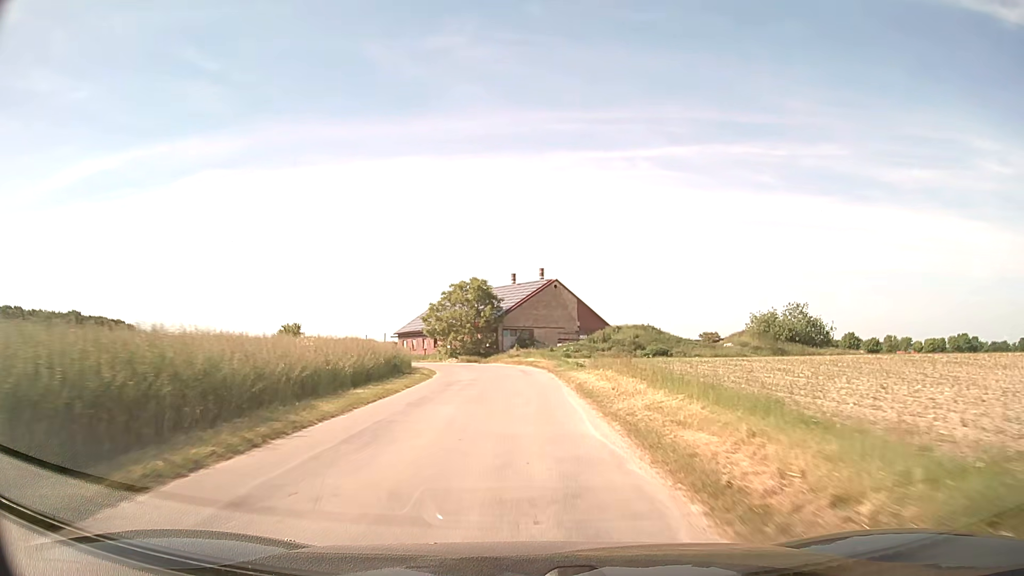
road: unclassified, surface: asphalt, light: Day
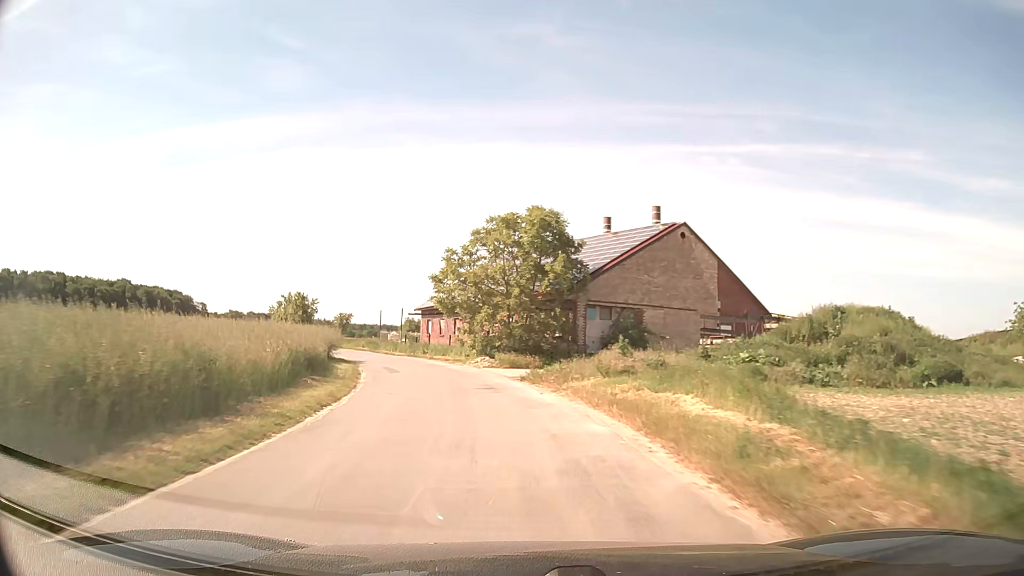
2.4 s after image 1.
(-0.5, +33.3) m; -6°
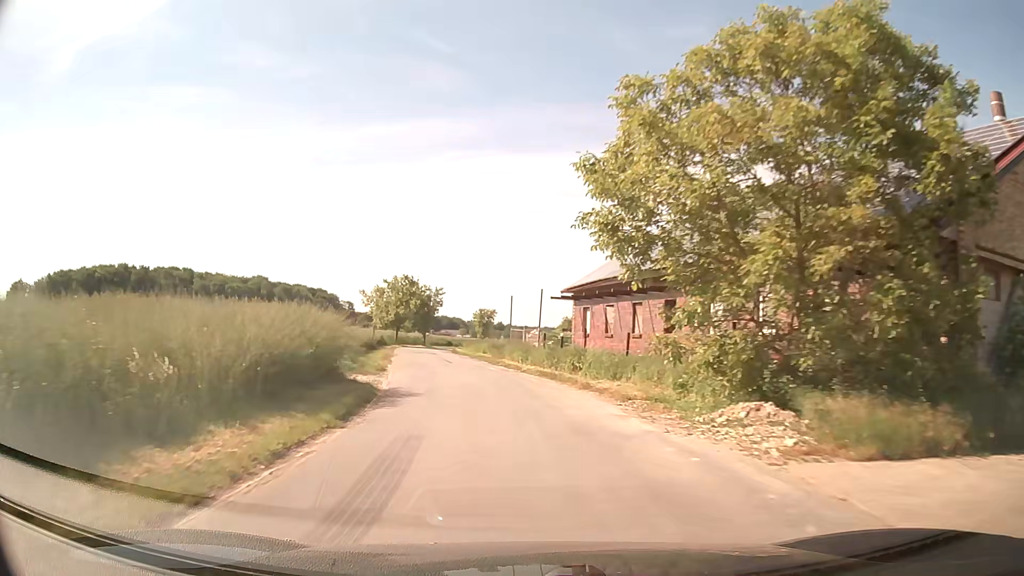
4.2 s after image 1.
(-2.9, +23.8) m; -14°
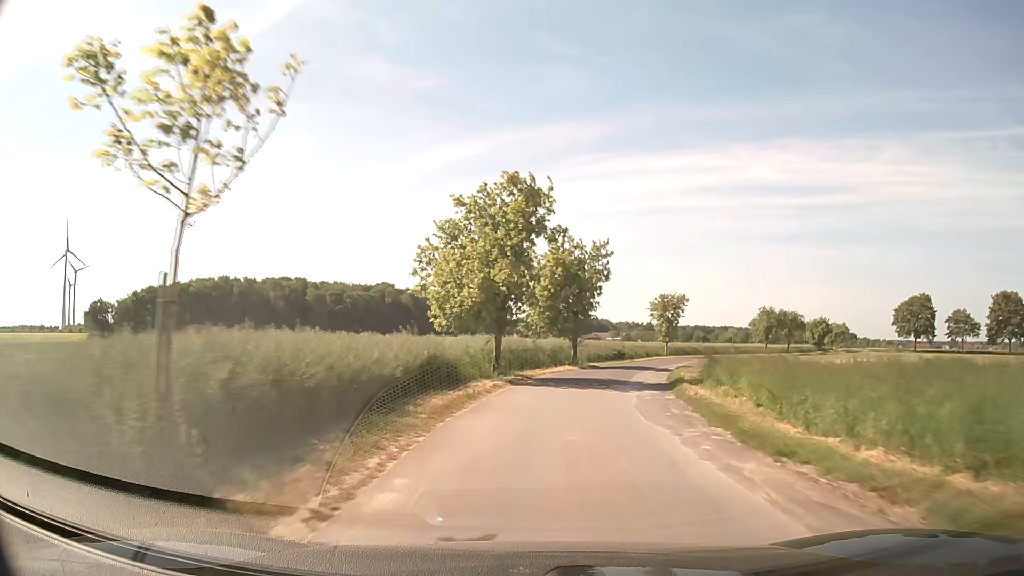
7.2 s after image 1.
(-6.2, +40.5) m; -13°
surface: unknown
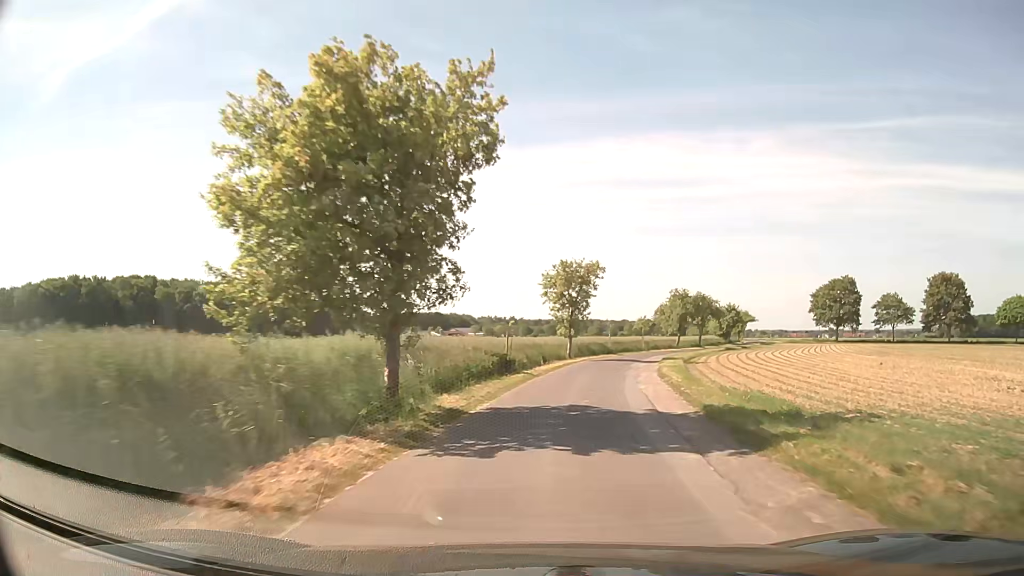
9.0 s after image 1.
(+2.1, +24.8) m; +11°
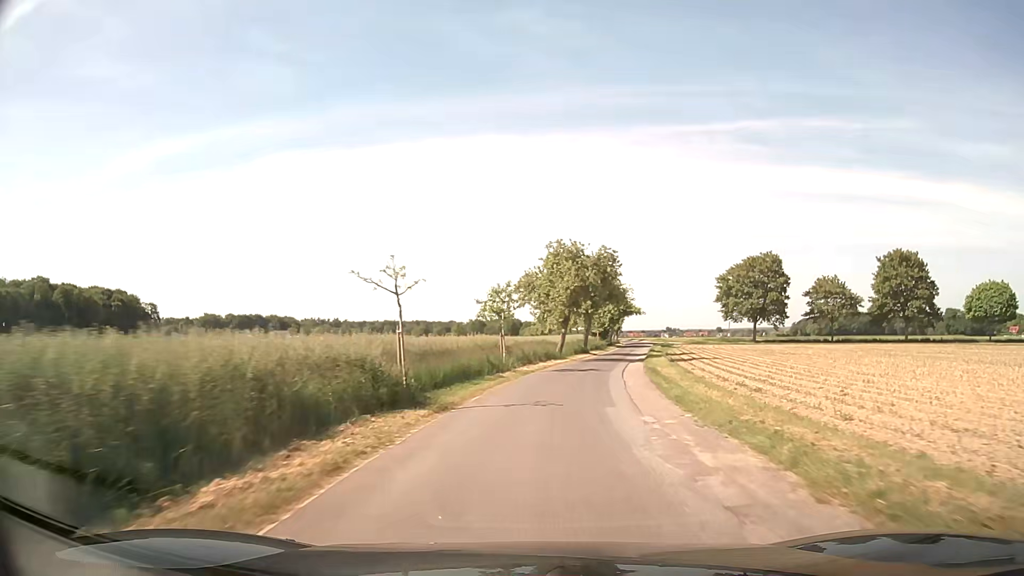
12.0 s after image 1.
(+5.8, +42.6) m; +15°
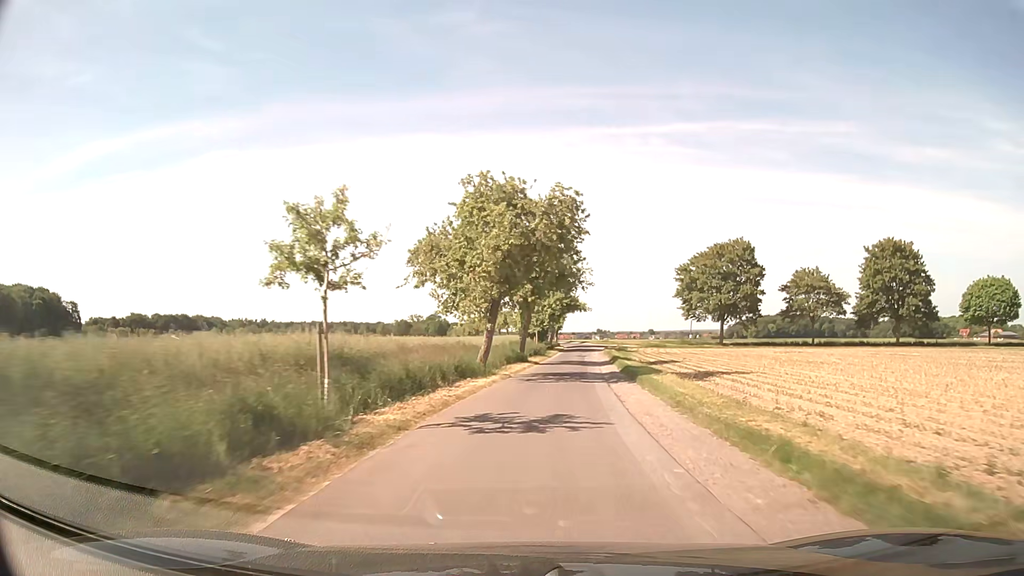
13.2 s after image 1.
(+0.9, +18.0) m; +6°
